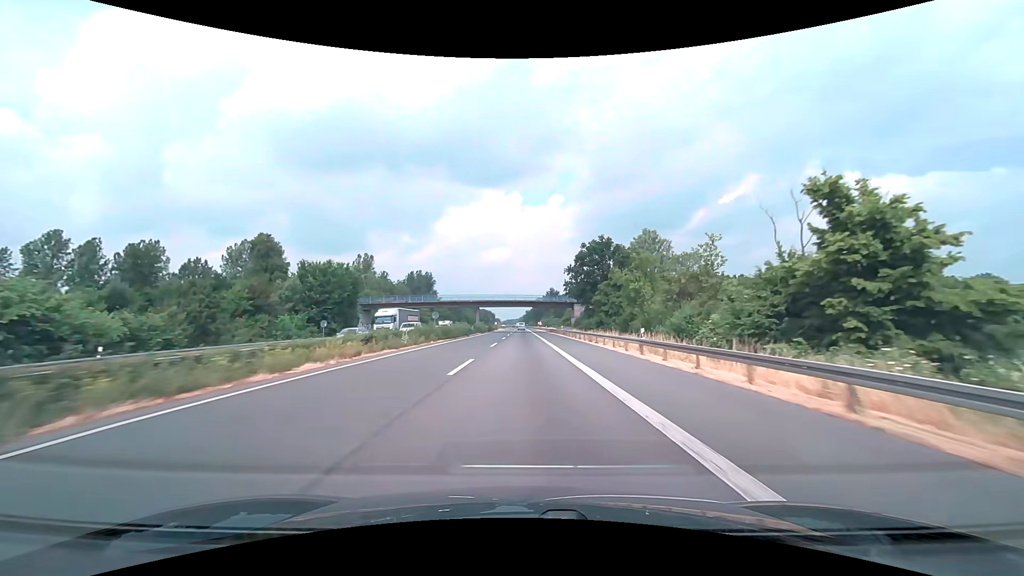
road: motorway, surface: asphalt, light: Day
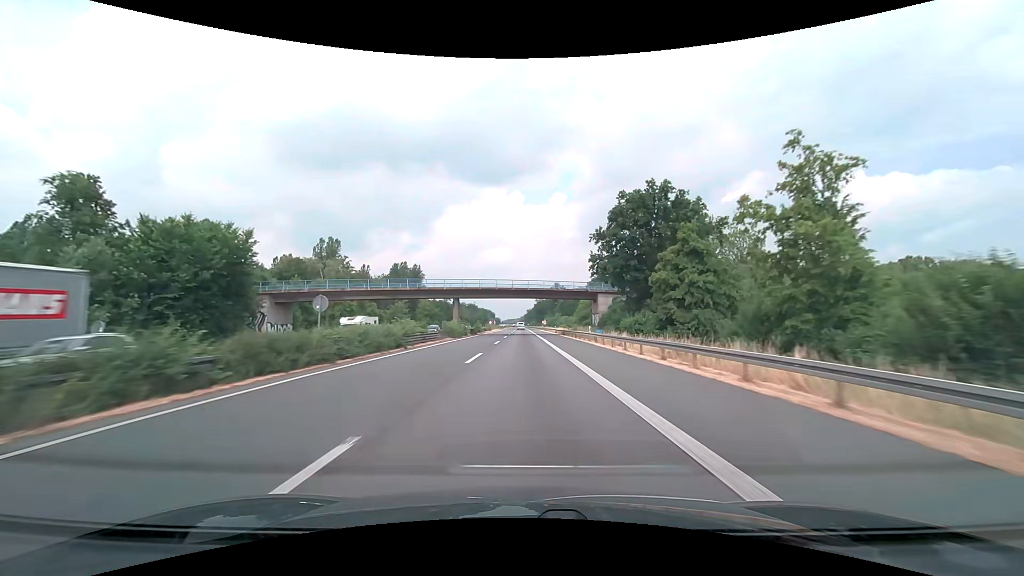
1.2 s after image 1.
(0.0, +31.7) m; 0°
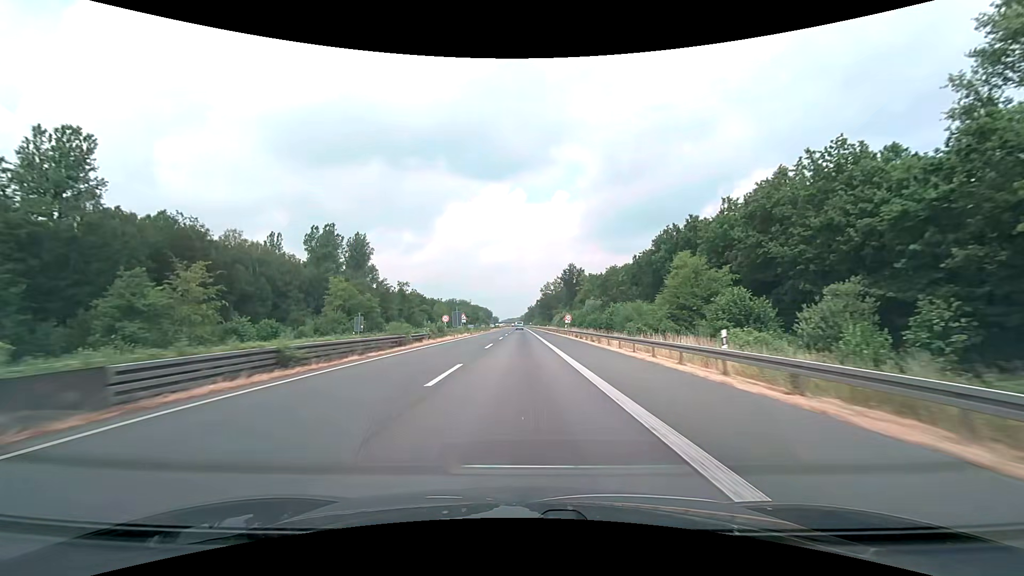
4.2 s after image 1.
(+0.1, +79.2) m; 0°
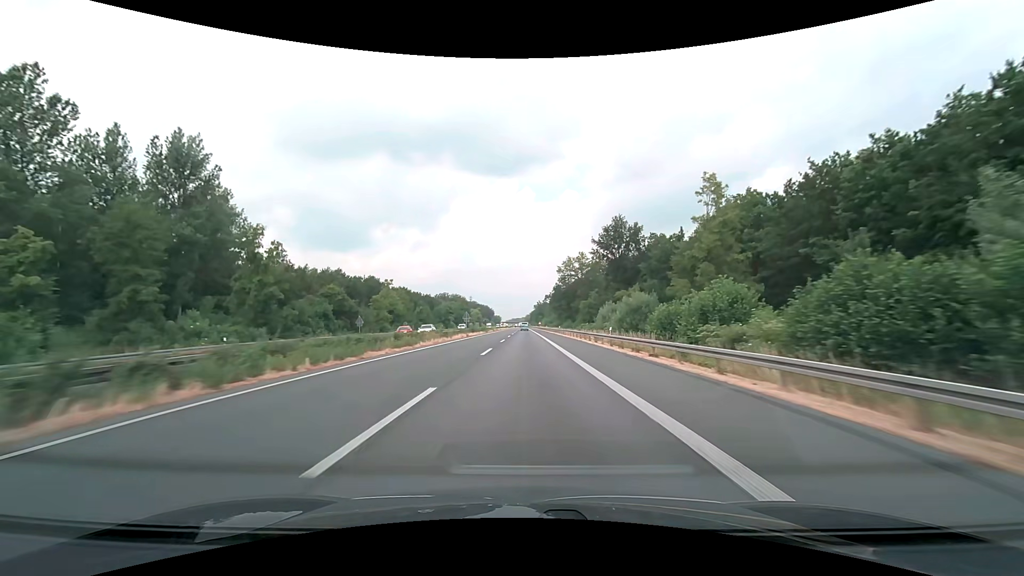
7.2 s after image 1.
(-0.5, +79.1) m; -1°
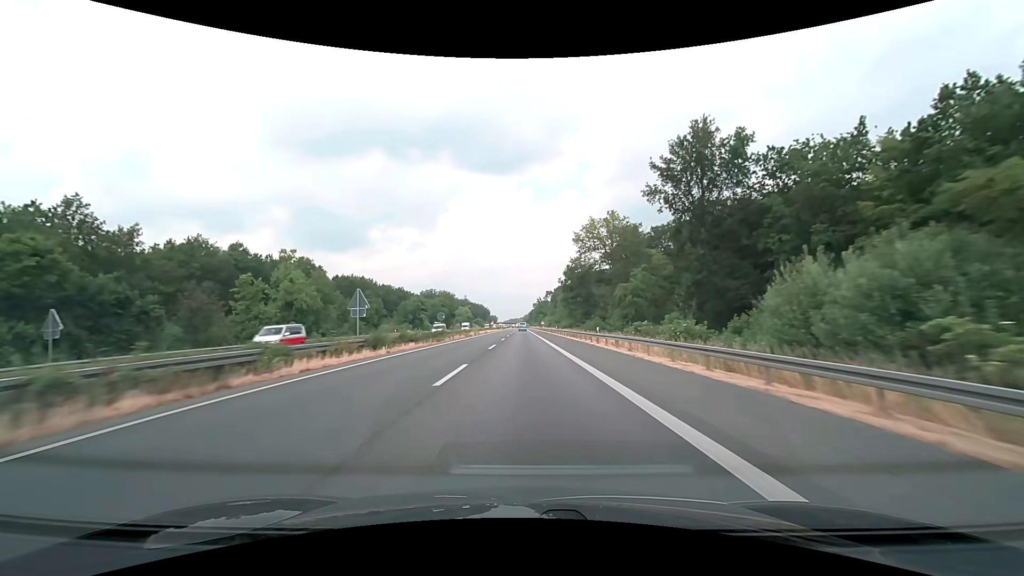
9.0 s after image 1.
(+0.1, +47.4) m; 0°
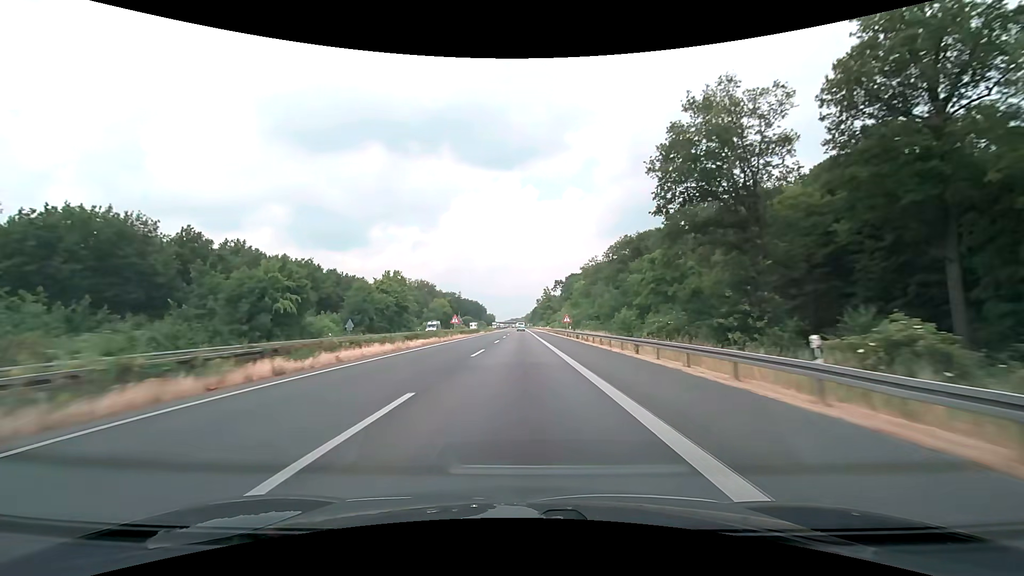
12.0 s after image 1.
(-0.1, +79.0) m; 0°
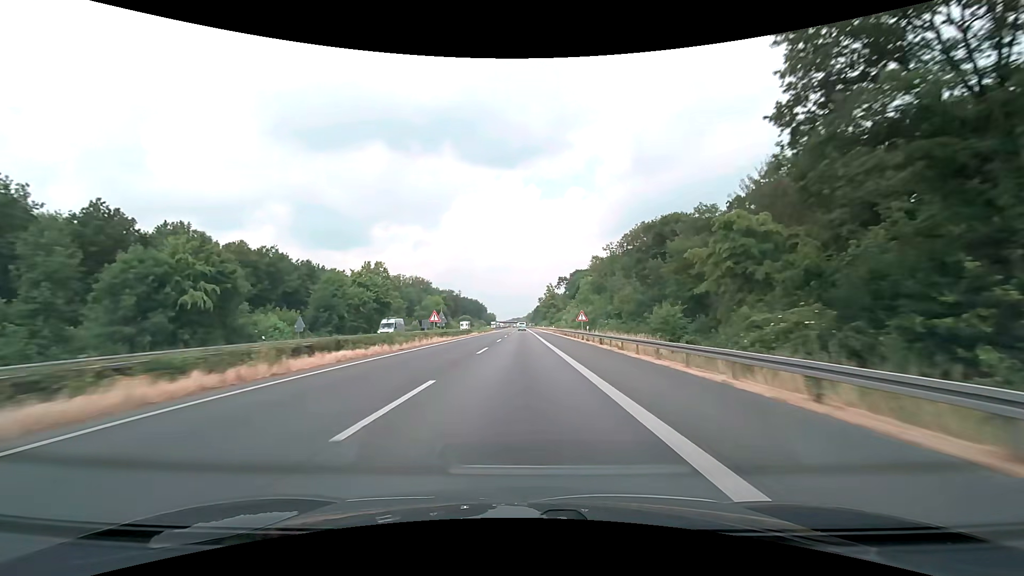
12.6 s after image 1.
(0.0, +15.8) m; 0°
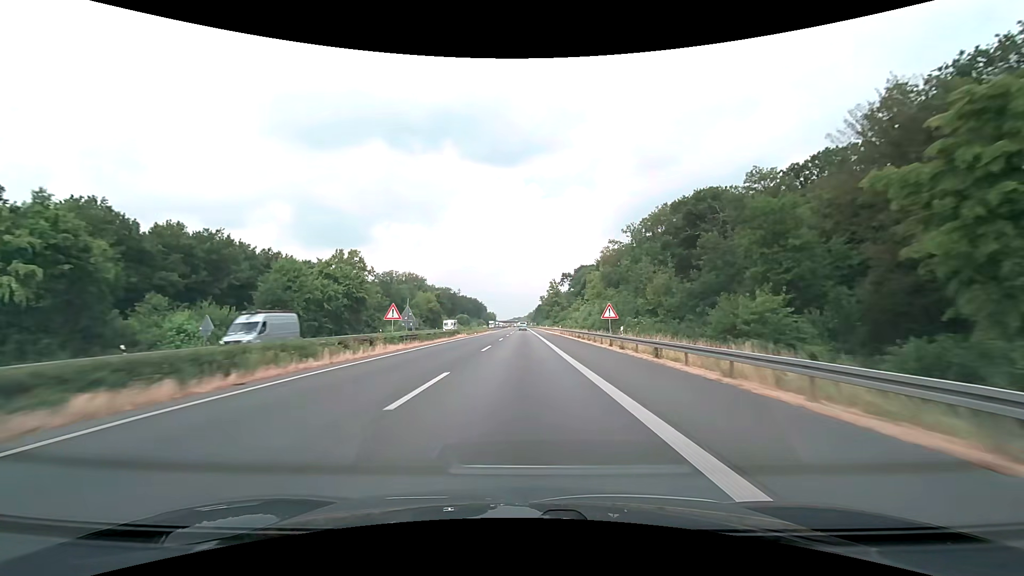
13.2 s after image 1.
(-0.1, +15.8) m; 0°
(0, +10) (0, +20) (0, +30) (0, +40) (0, +50) (0, +60) (0, +70) (0, +80) (0, +90) (0, +100) m
